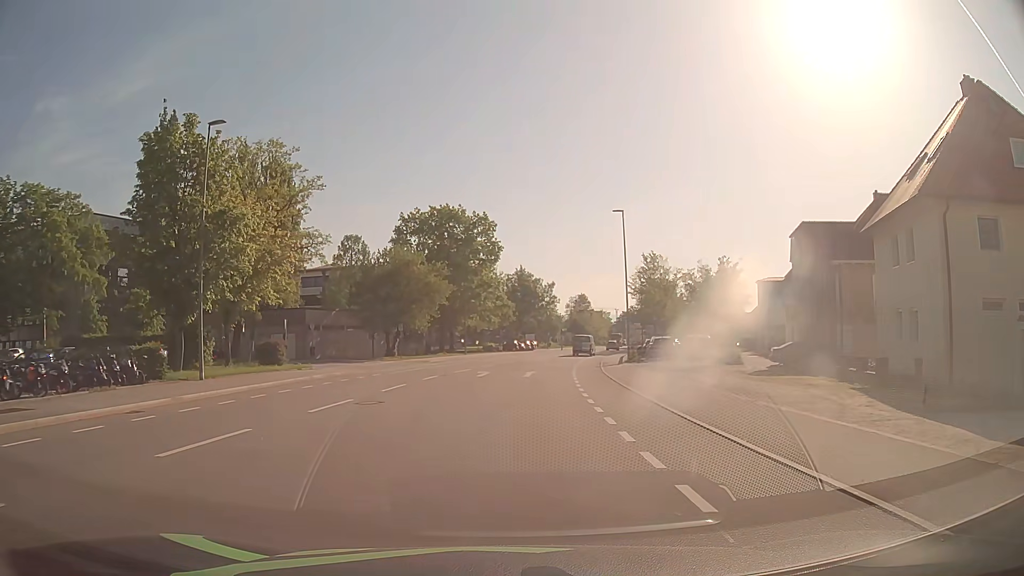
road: tertiary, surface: asphalt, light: Day
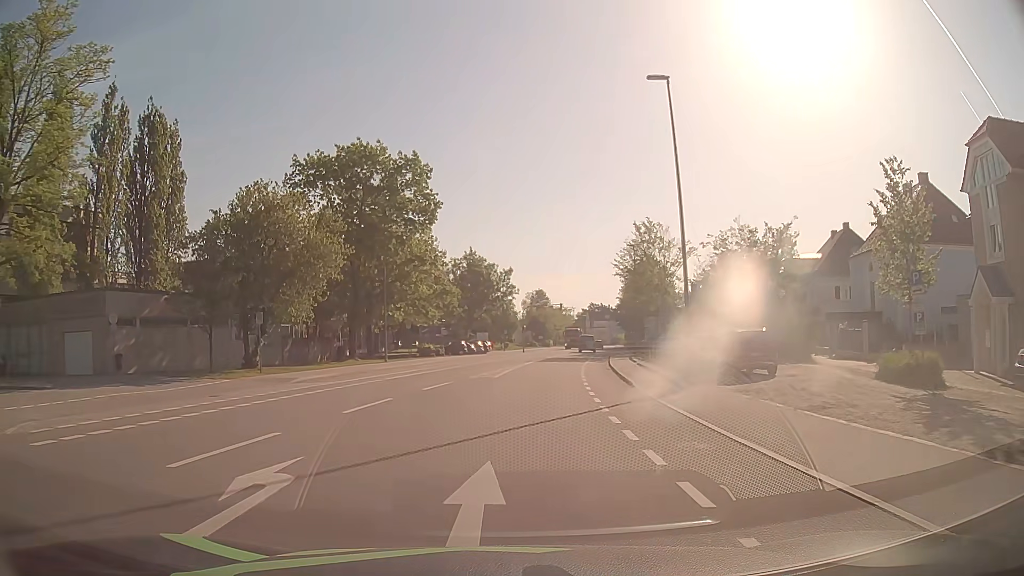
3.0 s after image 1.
(+0.8, +24.2) m; +4°
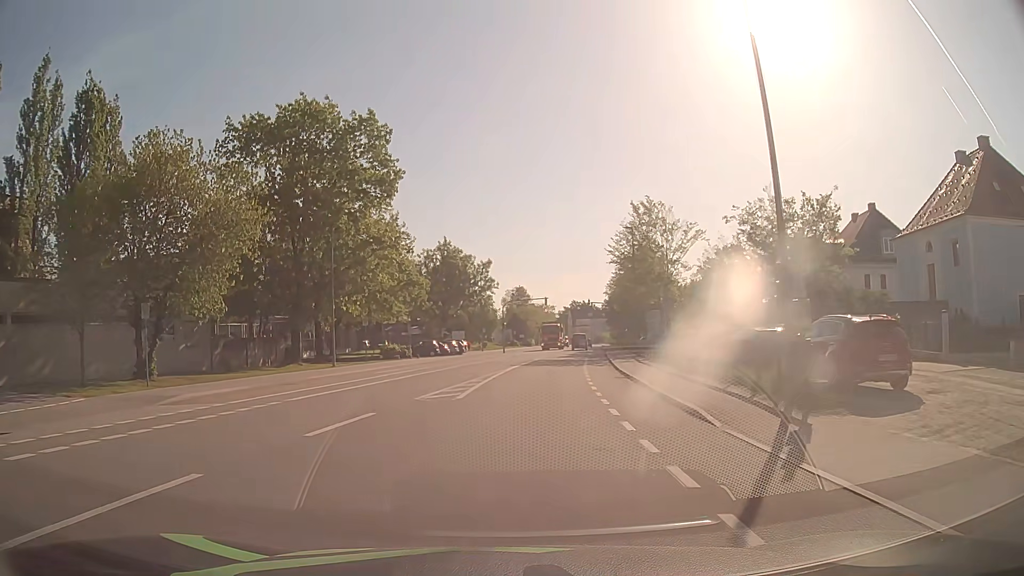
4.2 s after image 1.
(+0.1, +9.5) m; +1°
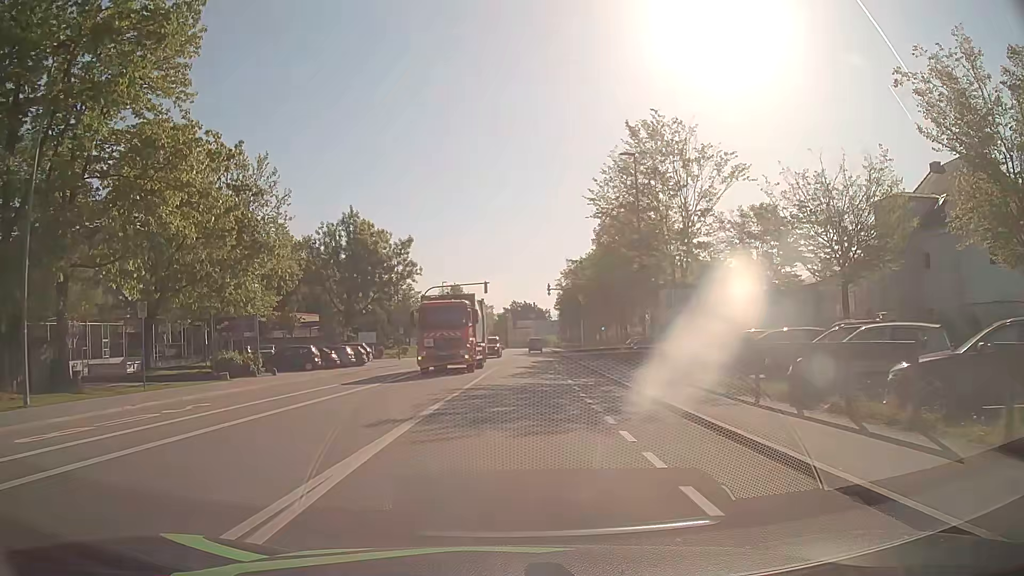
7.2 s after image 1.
(+1.0, +23.3) m; +5°
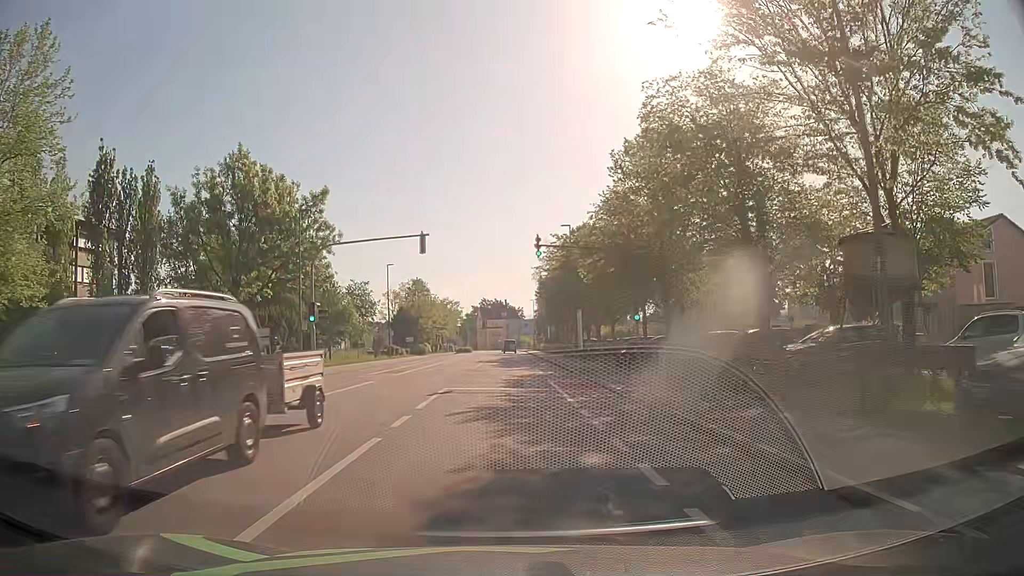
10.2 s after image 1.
(+0.5, +23.2) m; +3°
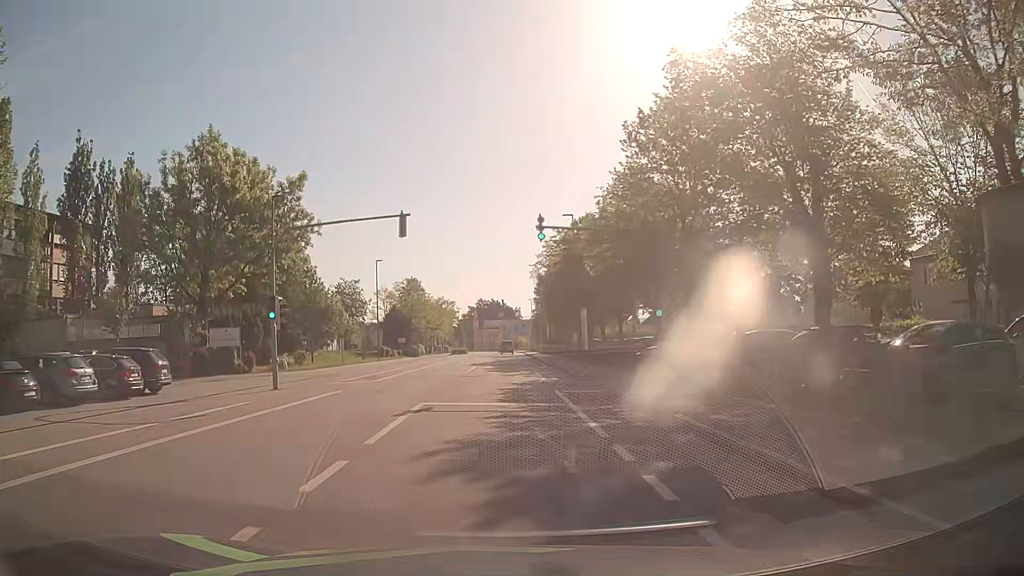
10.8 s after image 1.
(0.0, +4.6) m; +1°
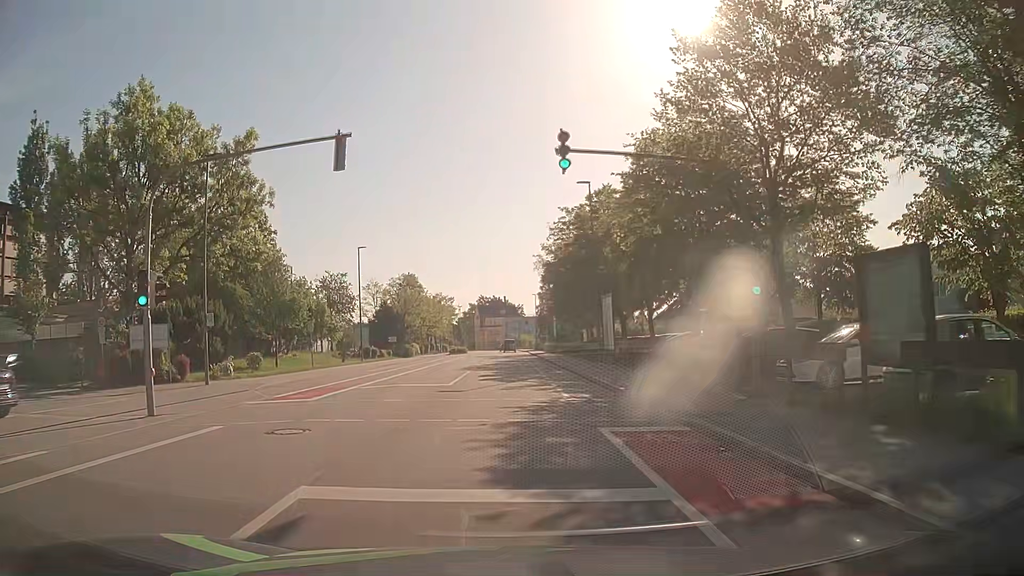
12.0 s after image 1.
(-0.1, +9.3) m; 0°
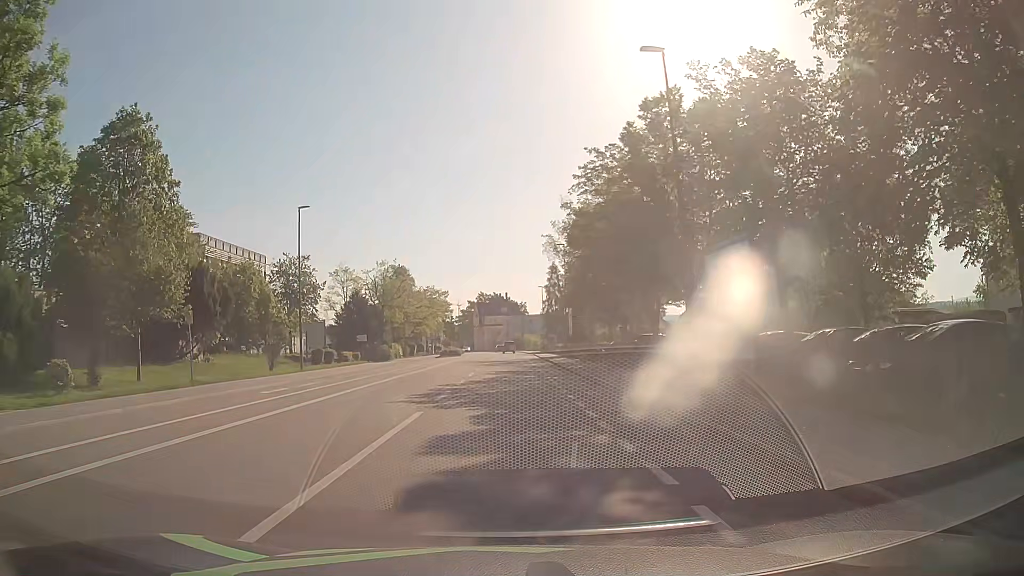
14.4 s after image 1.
(-0.2, +18.5) m; -1°
(0, +10) (0, +20) (0, +30) (0, +40) (+1, +50) (+1, +60) (0, +70) (0, +80) (+1, +90) (+7, +96) m
